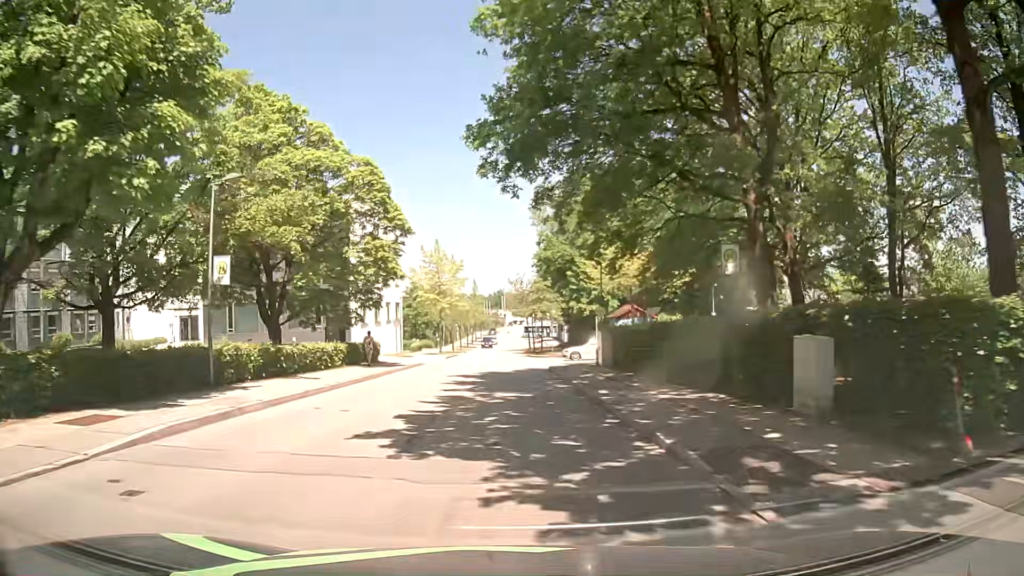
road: residential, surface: asphalt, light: Day
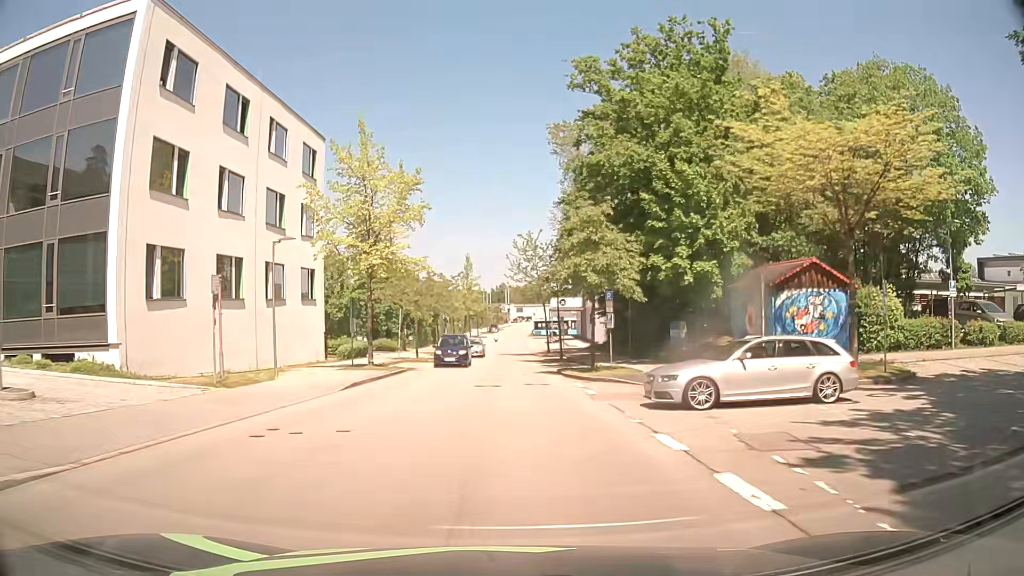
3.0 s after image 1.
(0.0, +33.2) m; +1°
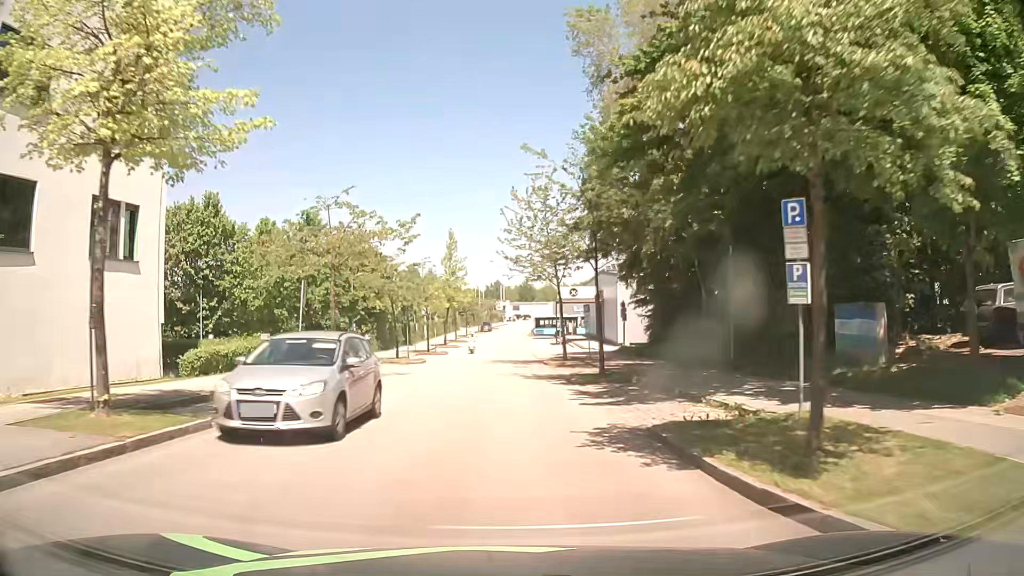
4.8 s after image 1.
(-0.3, +19.7) m; 0°
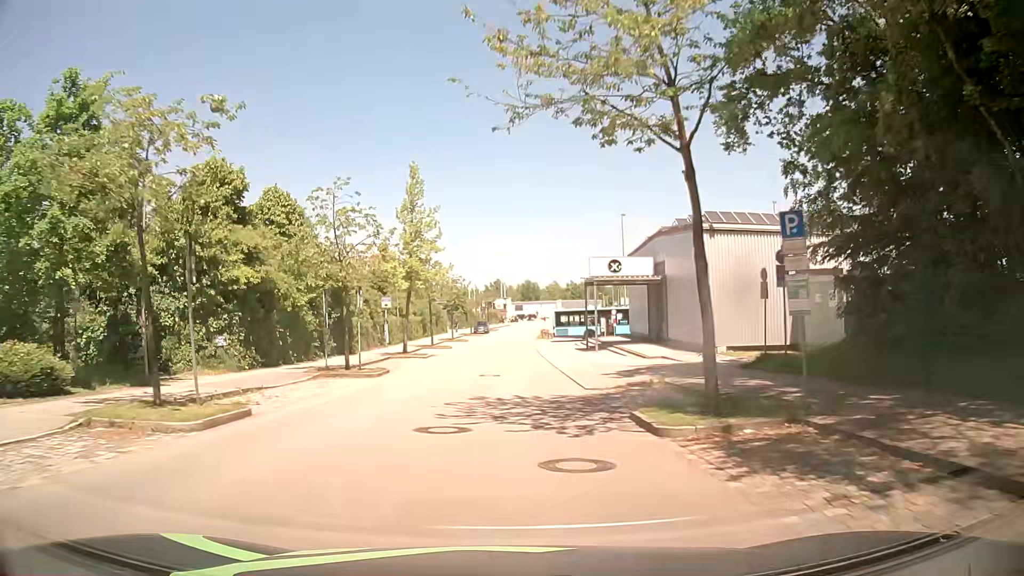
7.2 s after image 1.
(-0.1, +26.4) m; -1°
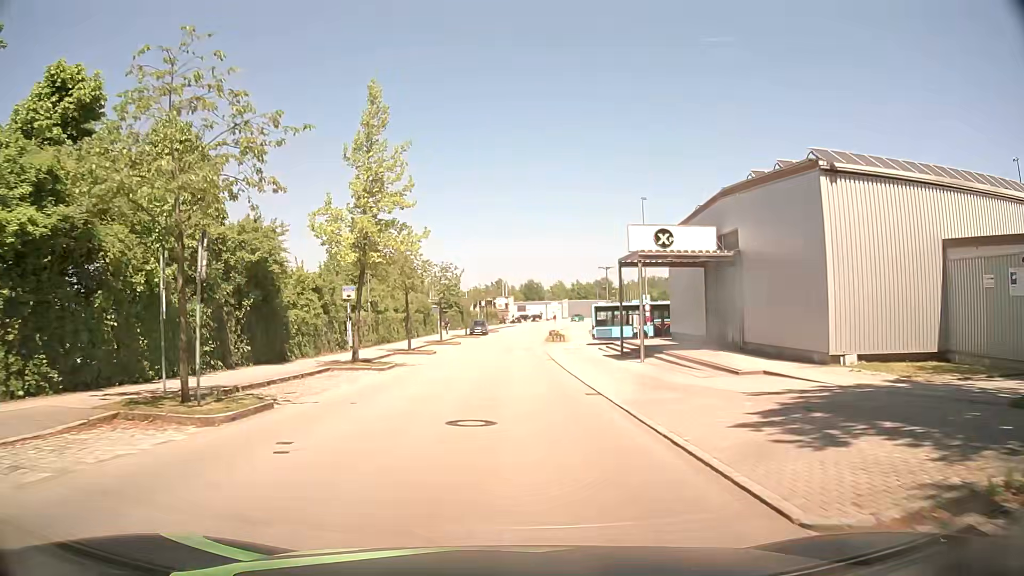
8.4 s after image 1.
(+0.1, +13.2) m; +1°
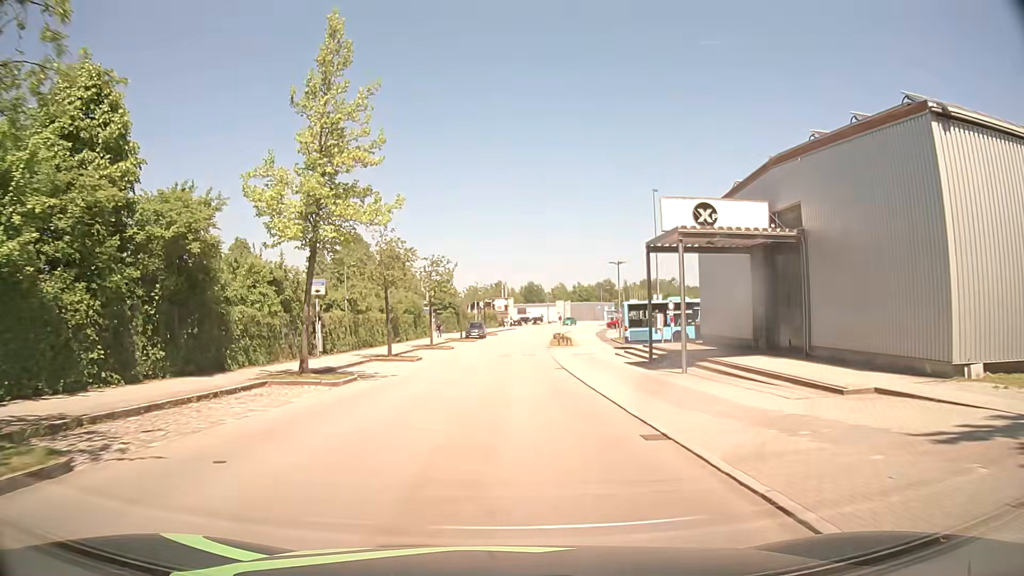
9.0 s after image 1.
(-0.1, +6.7) m; 0°
(0, +10) (0, +20) (0, +30) (0, +40) (+1, +50) (+2, +60) (+3, +70) (+4, +80) (+6, +90) (+8, +99) m
